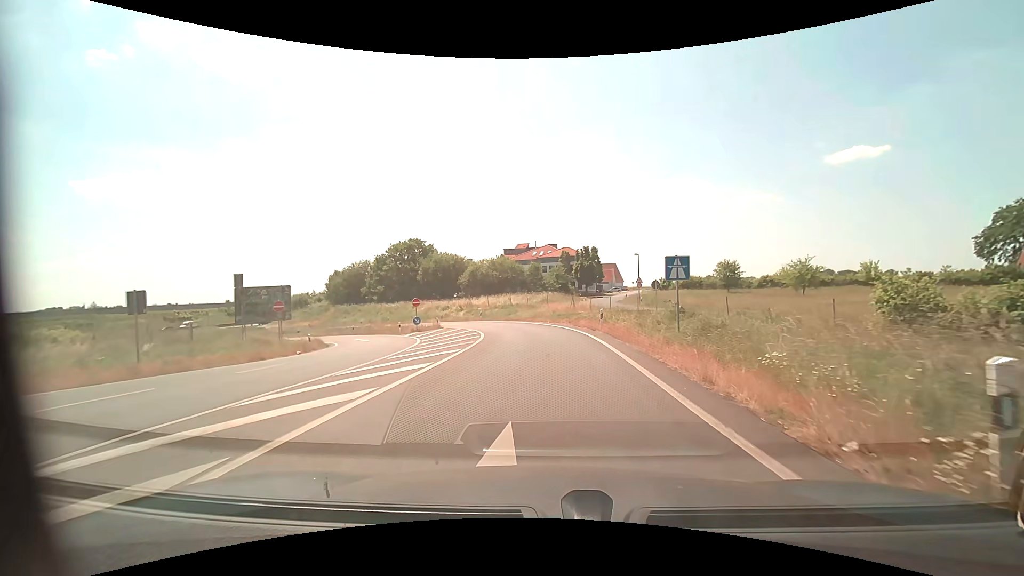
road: motorway_link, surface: asphalt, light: Day
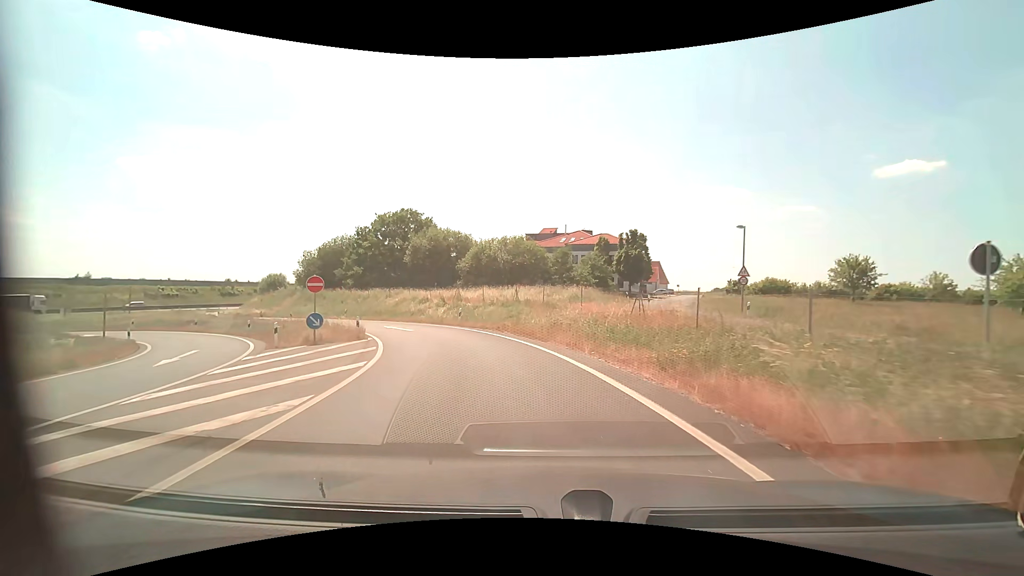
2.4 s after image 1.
(0.0, +23.4) m; -3°
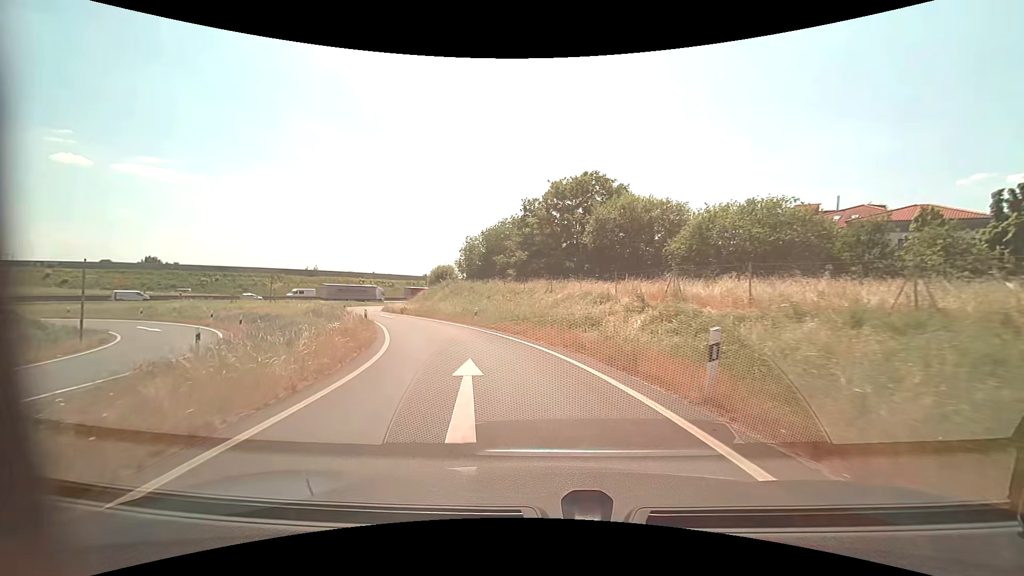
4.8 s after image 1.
(-3.6, +22.3) m; -22°
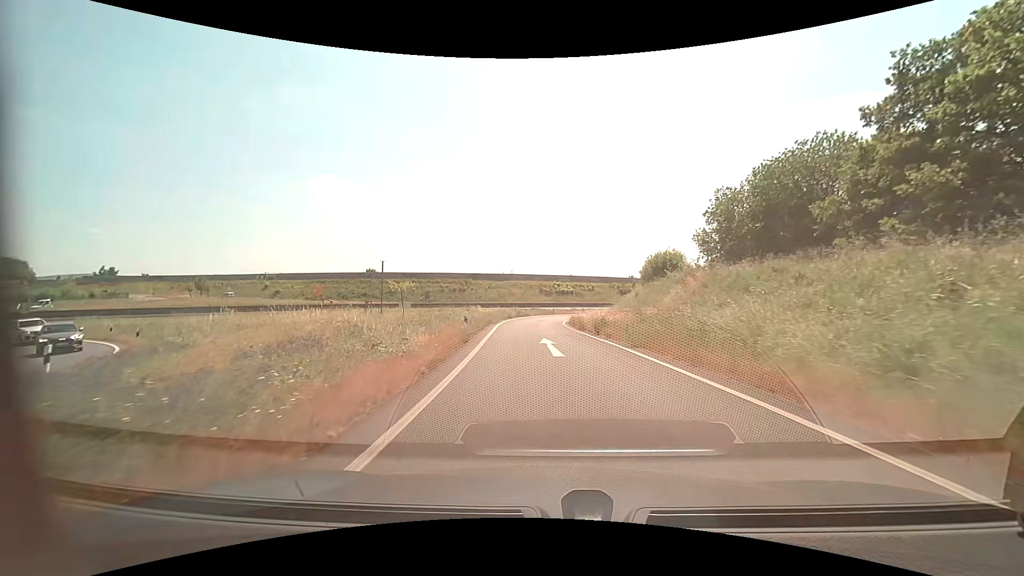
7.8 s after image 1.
(-7.1, +28.5) m; -23°
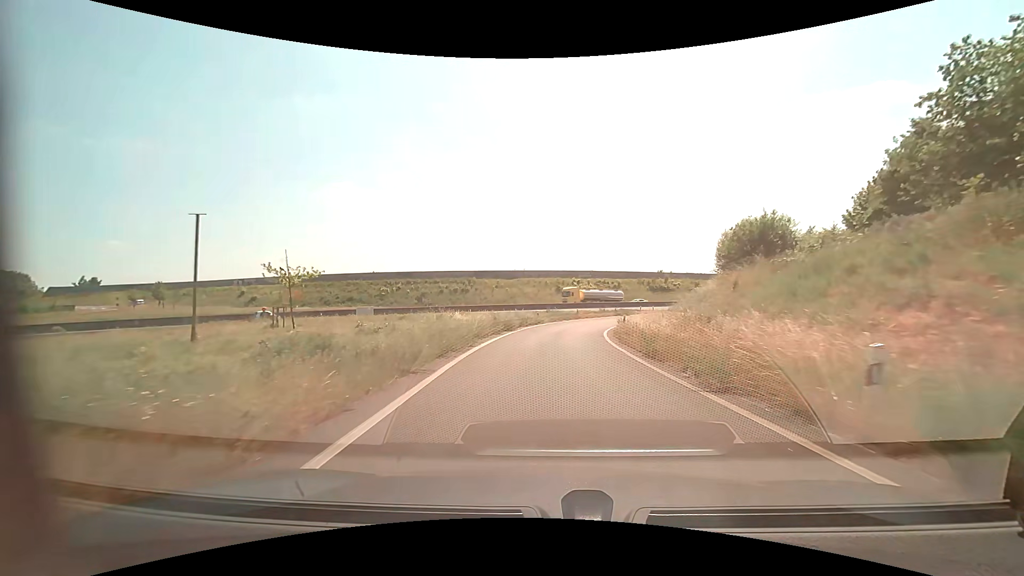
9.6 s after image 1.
(-0.4, +20.5) m; -2°
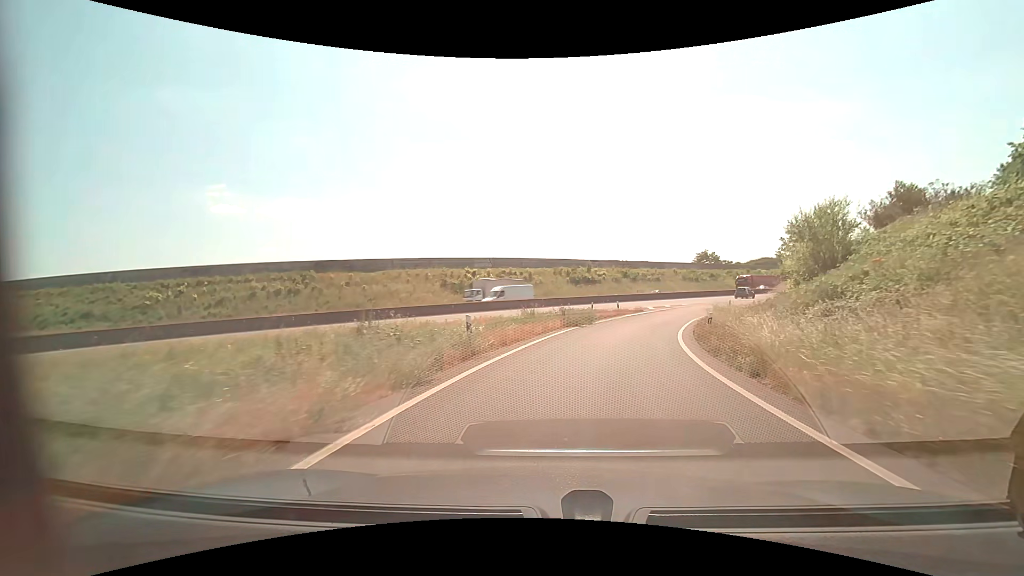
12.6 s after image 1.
(+1.9, +37.5) m; +11°
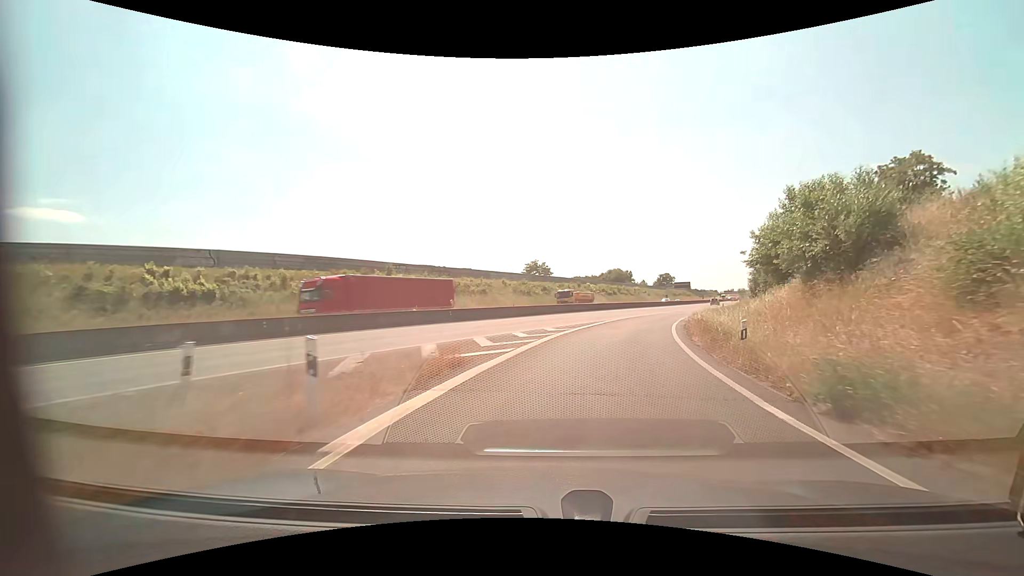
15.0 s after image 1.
(+5.4, +31.1) m; +20°
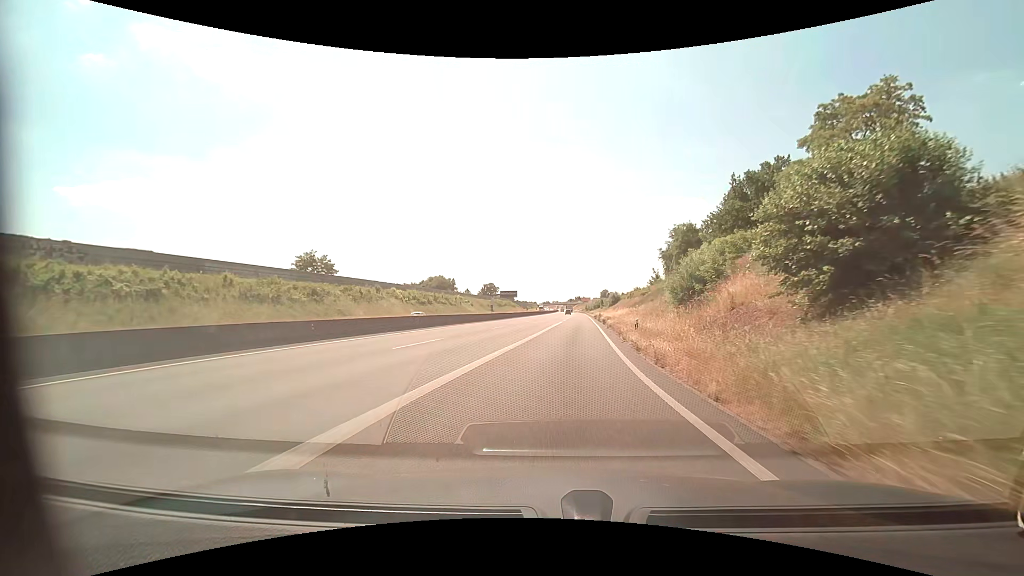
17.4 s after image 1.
(+7.3, +36.2) m; +20°
(0, +10) (+1, +20) (+2, +30) (+3, +40) (+4, +50) (+5, +60) (+6, +70) (+6, +80) (+7, +90) (+8, +100) m
